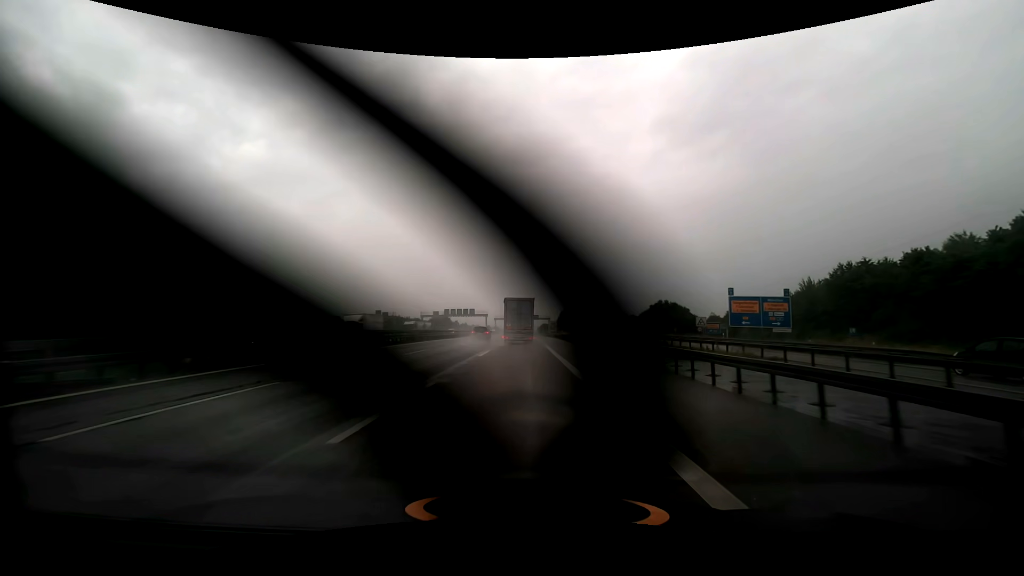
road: motorway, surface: asphalt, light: Day
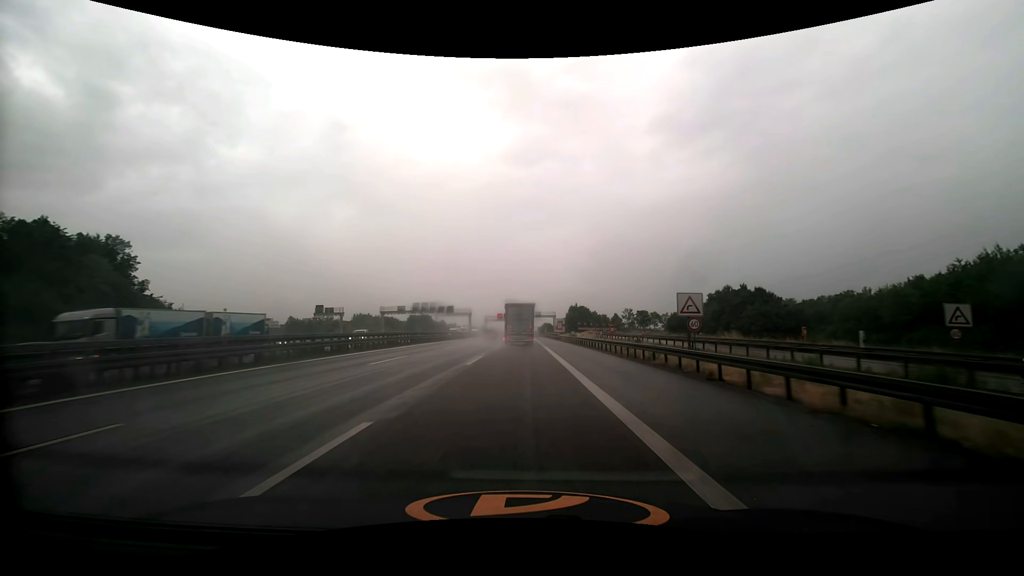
(+0.1, +40.9) m; 0°
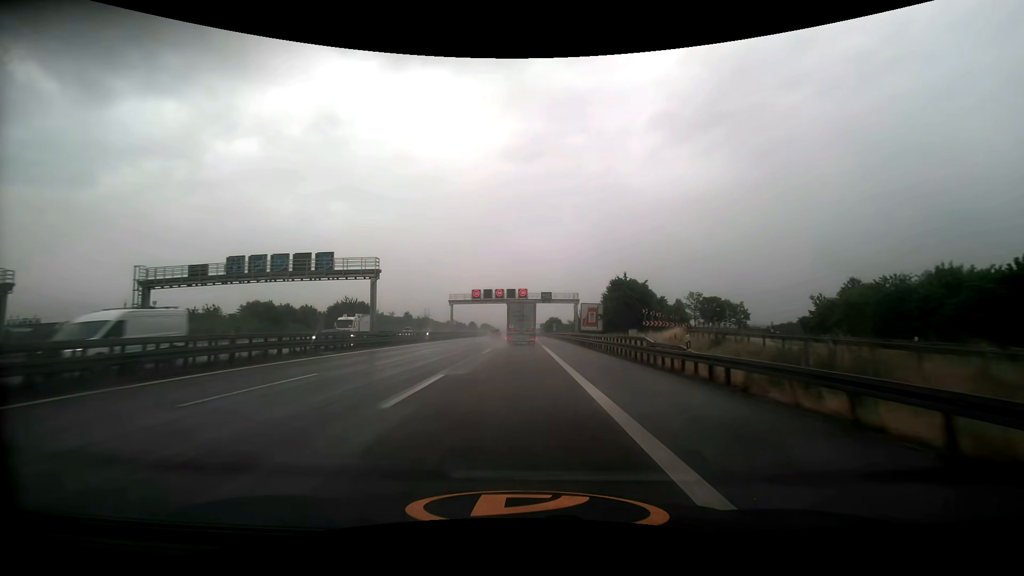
(+0.2, +68.8) m; 0°
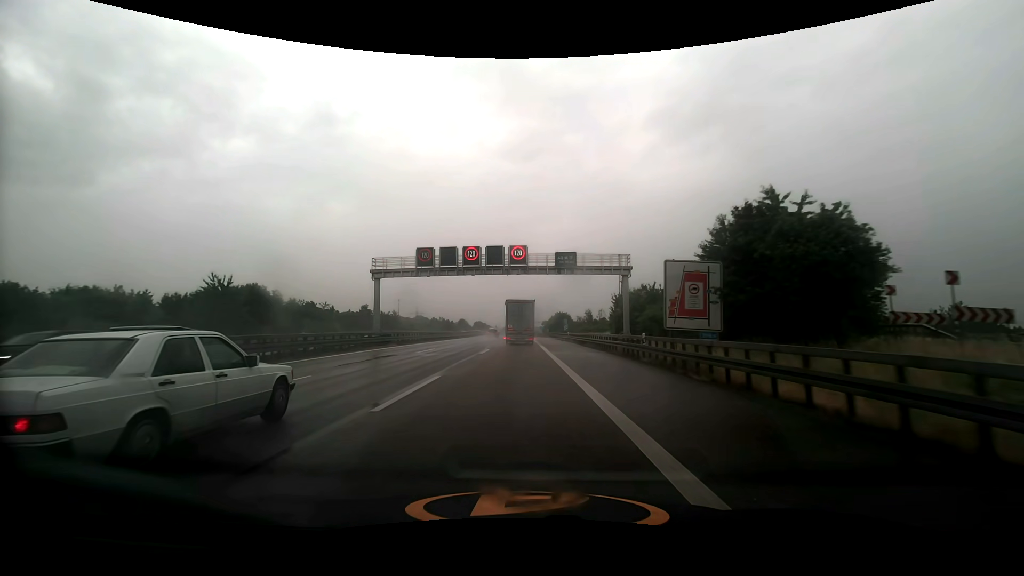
(0.0, +41.5) m; 0°
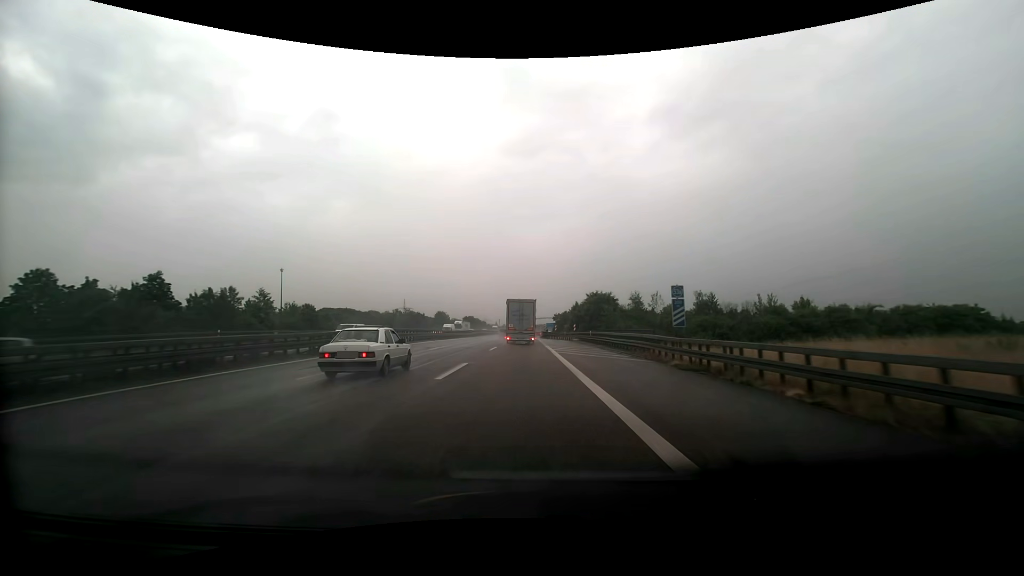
(-0.3, +69.2) m; 0°
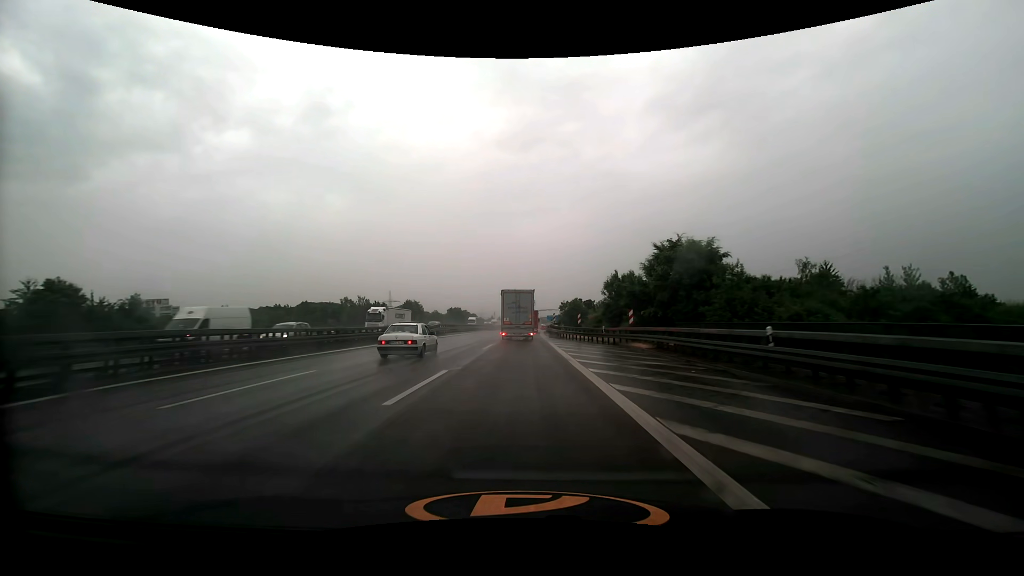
(+0.1, +40.9) m; 0°
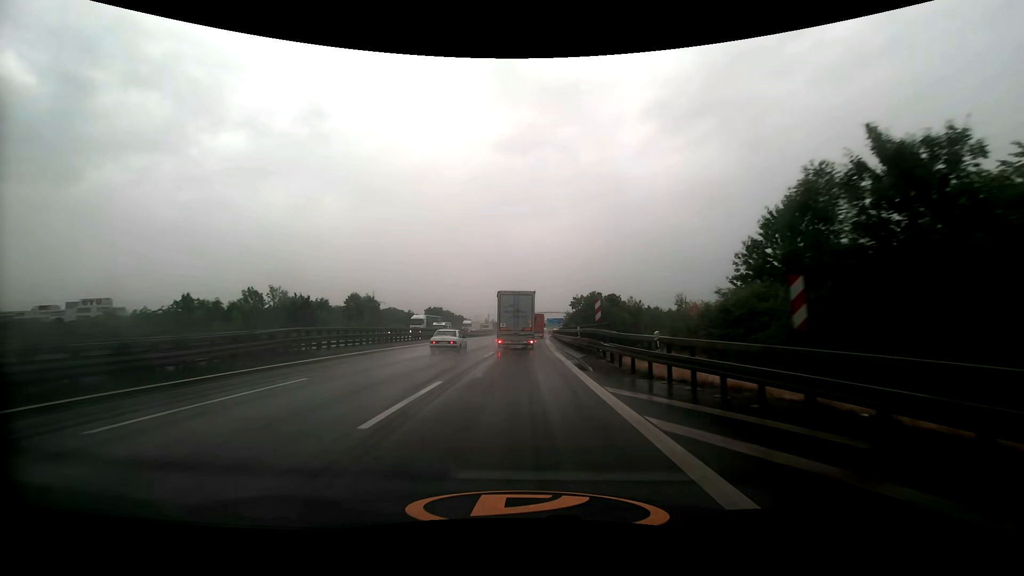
(0.0, +37.1) m; 0°
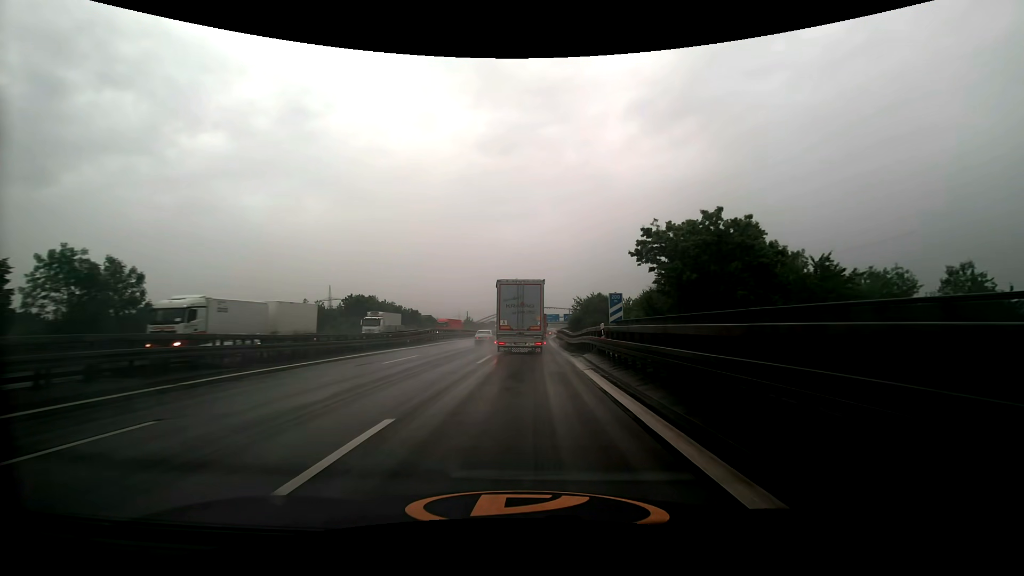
(+0.8, +59.3) m; +1°
(0, +10) (0, +20) (0, +30) (0, +40) (+1, +50) (+1, +60) (+1, +70) (+2, +80) (+3, +90) (+3, +100) m
